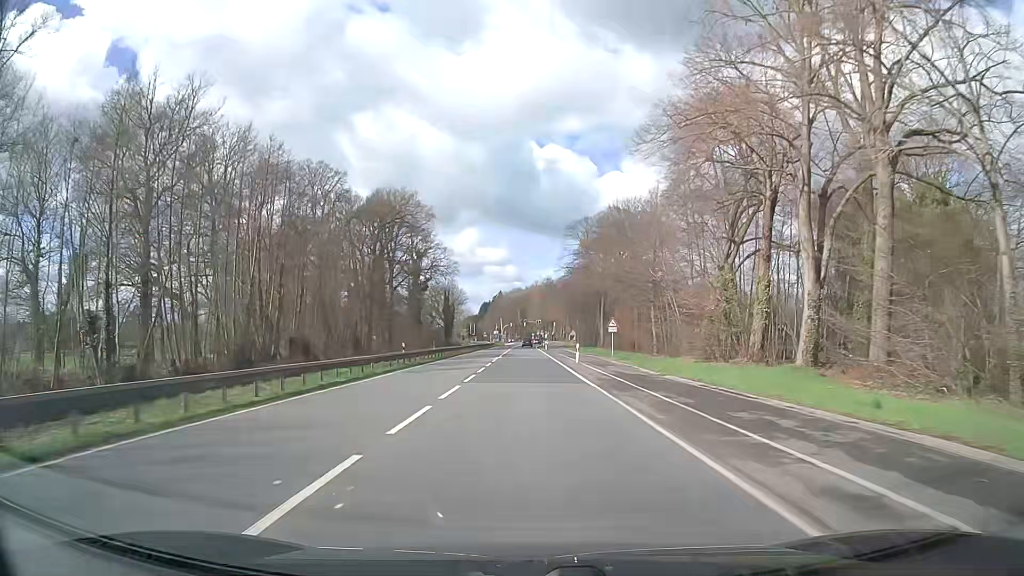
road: primary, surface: asphalt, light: Day
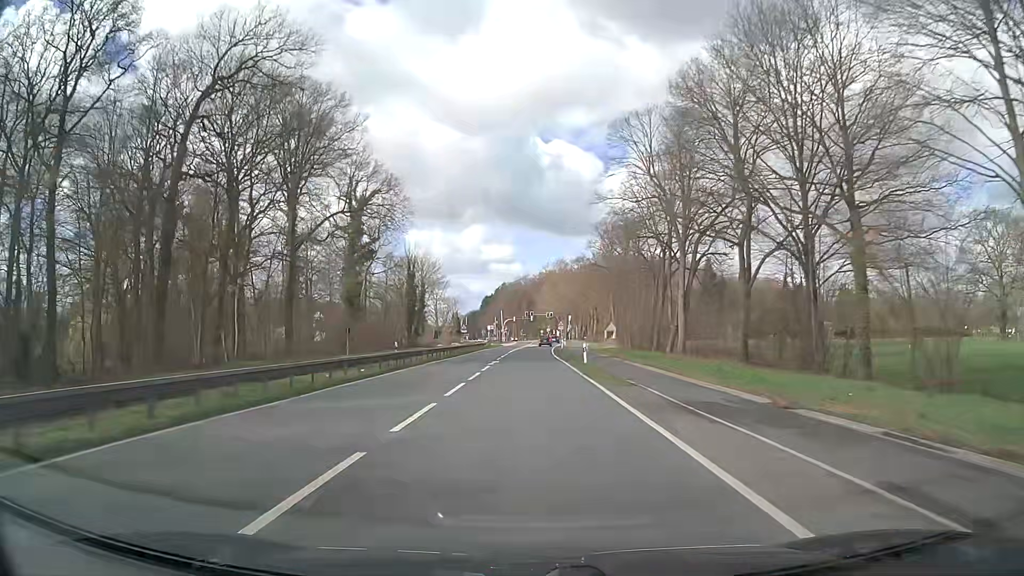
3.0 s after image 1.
(-0.3, +54.0) m; -1°
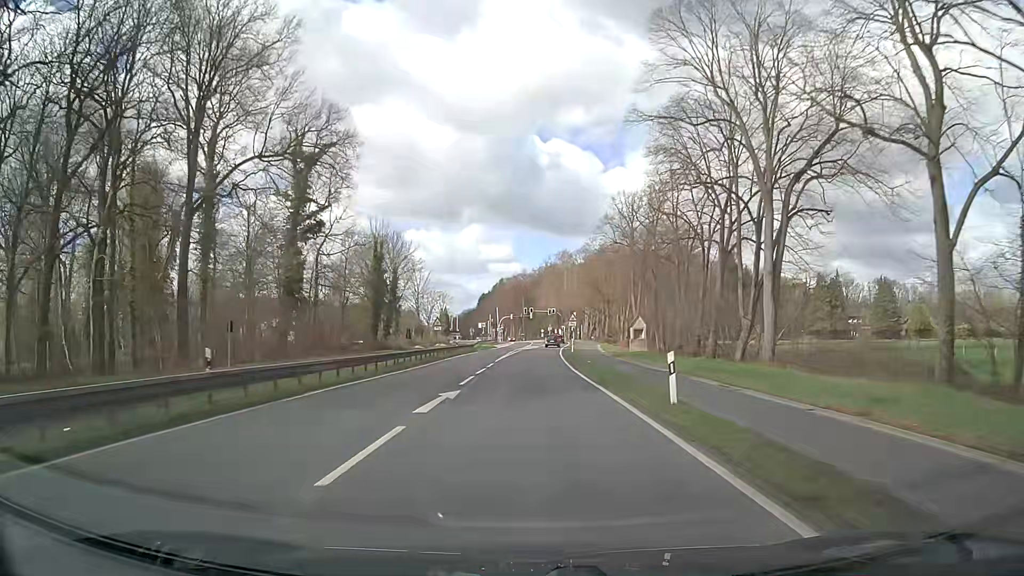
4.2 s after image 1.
(0.0, +21.6) m; 0°
(0, +10) (0, +20) (0, +30) (0, +40) (+1, +50) (+1, +60) (+2, +70) (+2, +80) (+3, +90) (+4, +100) m
